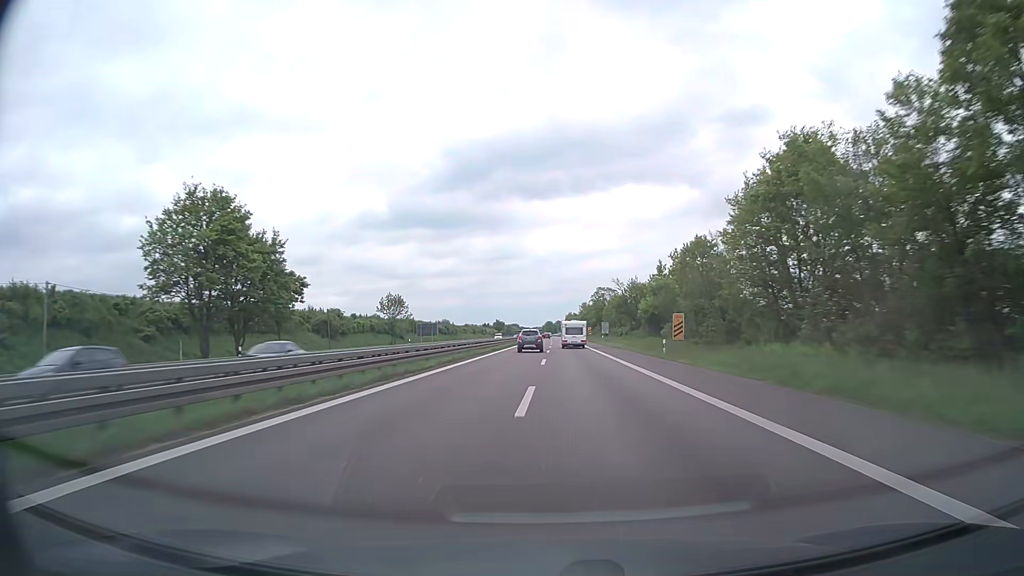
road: trunk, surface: asphalt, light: Day
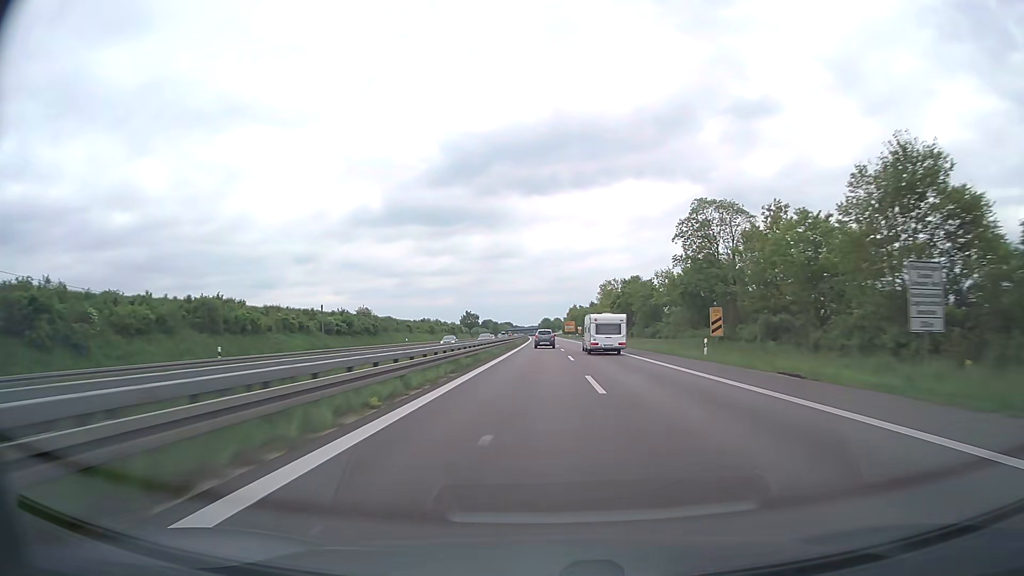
(+0.1, +104.4) m; 0°
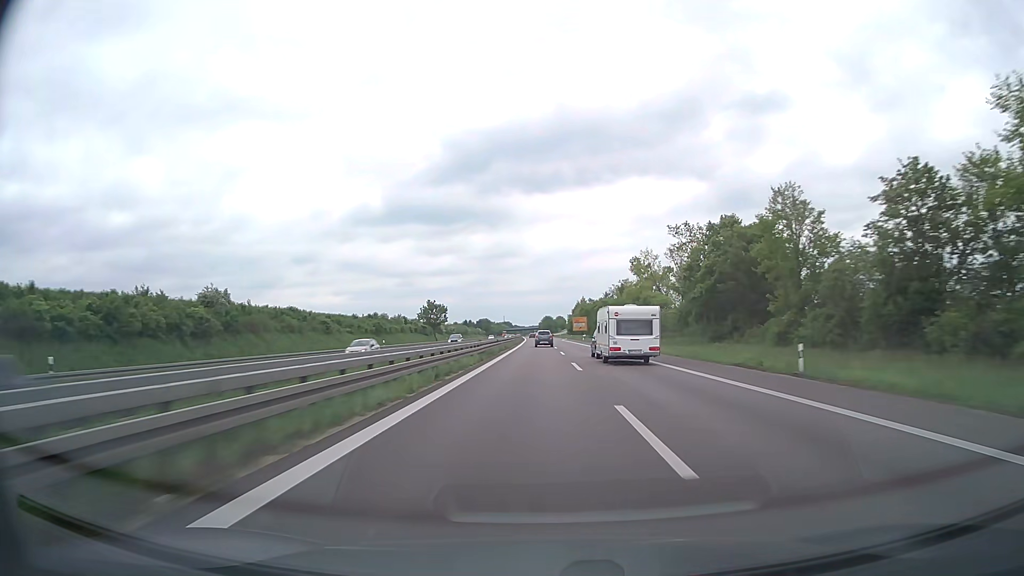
(+0.2, +62.8) m; 0°
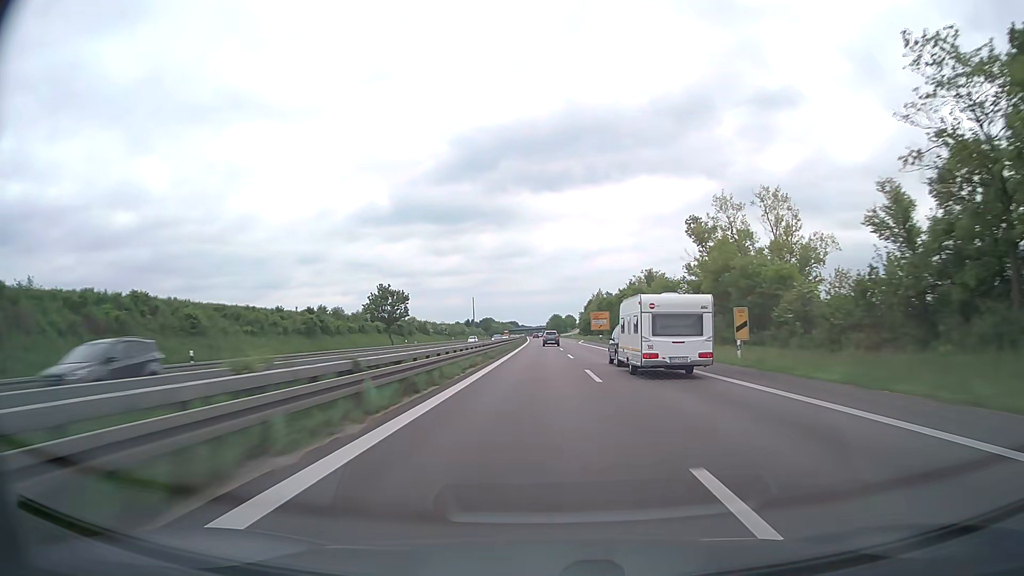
(-0.2, +41.8) m; -1°
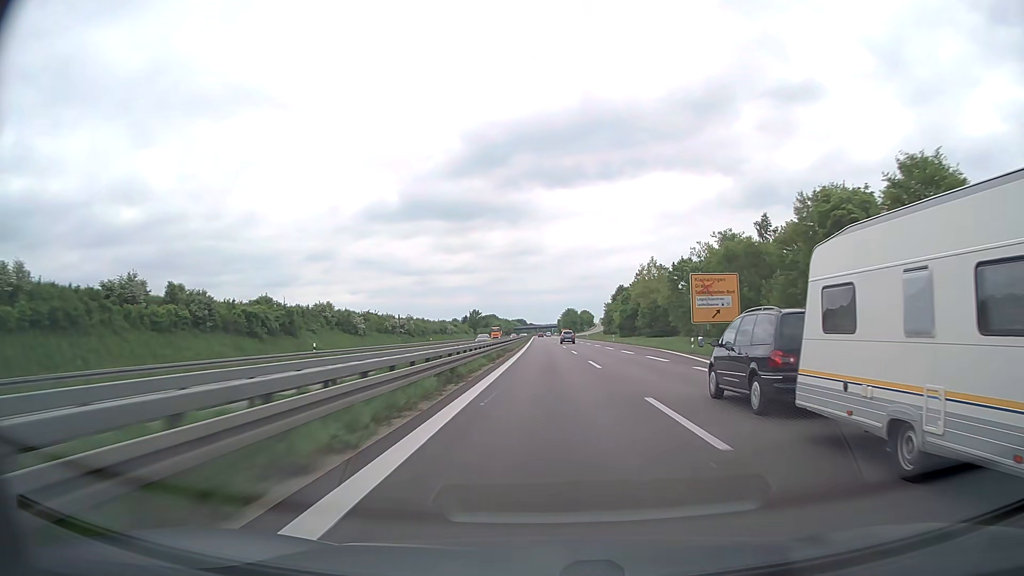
(-0.9, +83.1) m; -1°
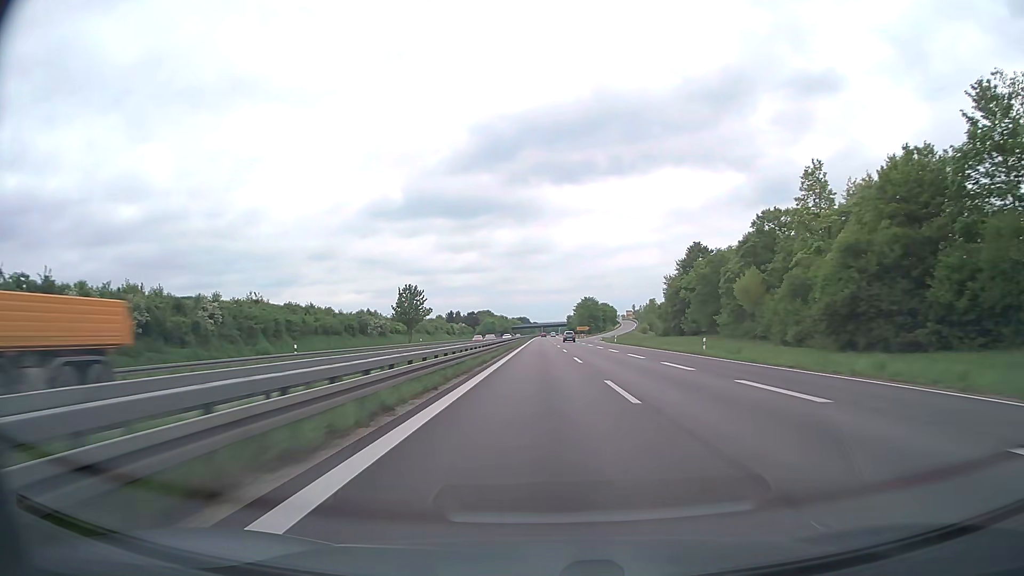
(-0.5, +103.0) m; -1°
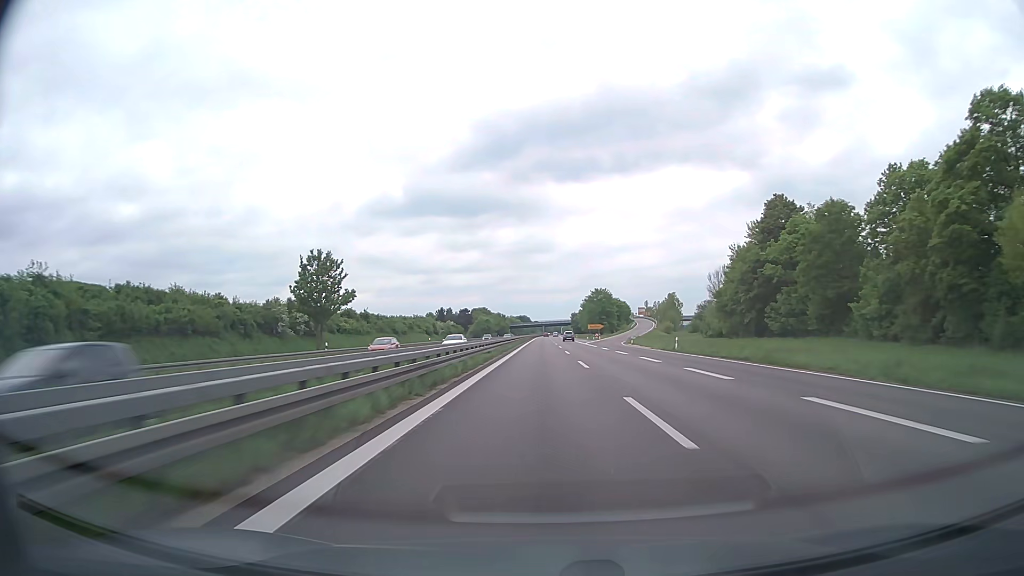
(-0.1, +41.1) m; 0°
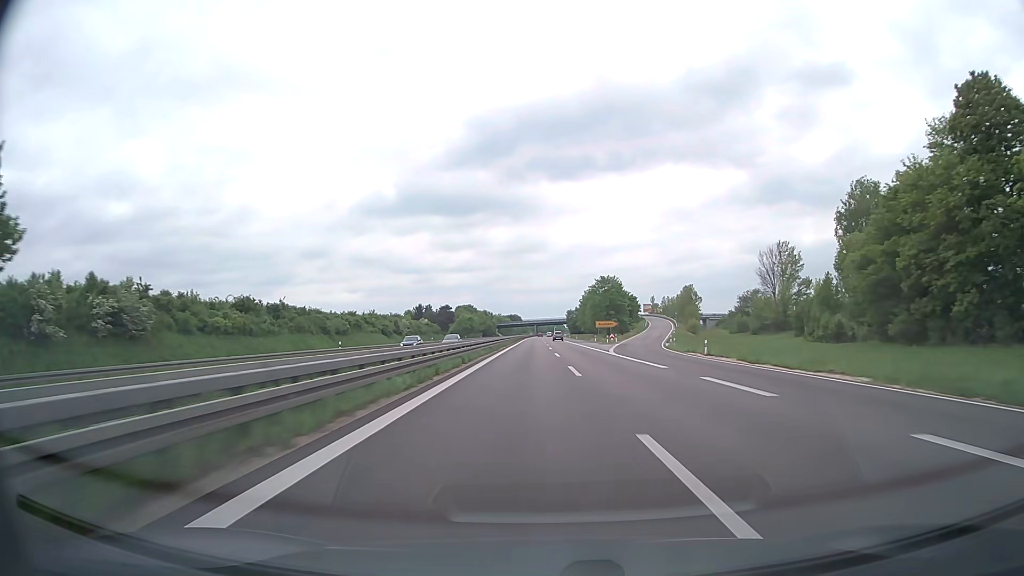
(+0.2, +41.1) m; +1°
(0, +10) (0, +20) (0, +30) (0, +40) (0, +50) (0, +60) (+1, +70) (+1, +80) (+1, +90) (+1, +100) m
